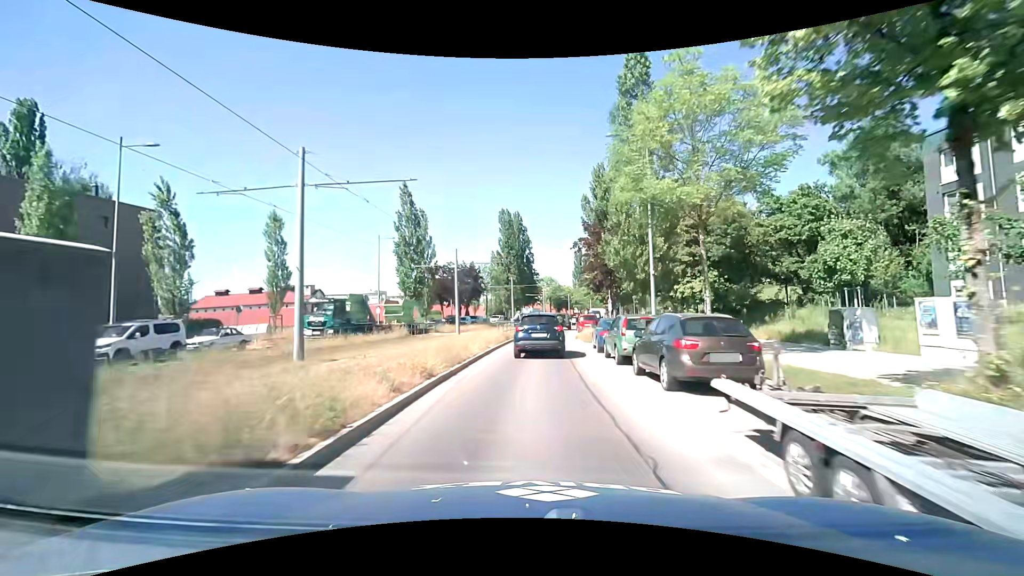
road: secondary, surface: asphalt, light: Day
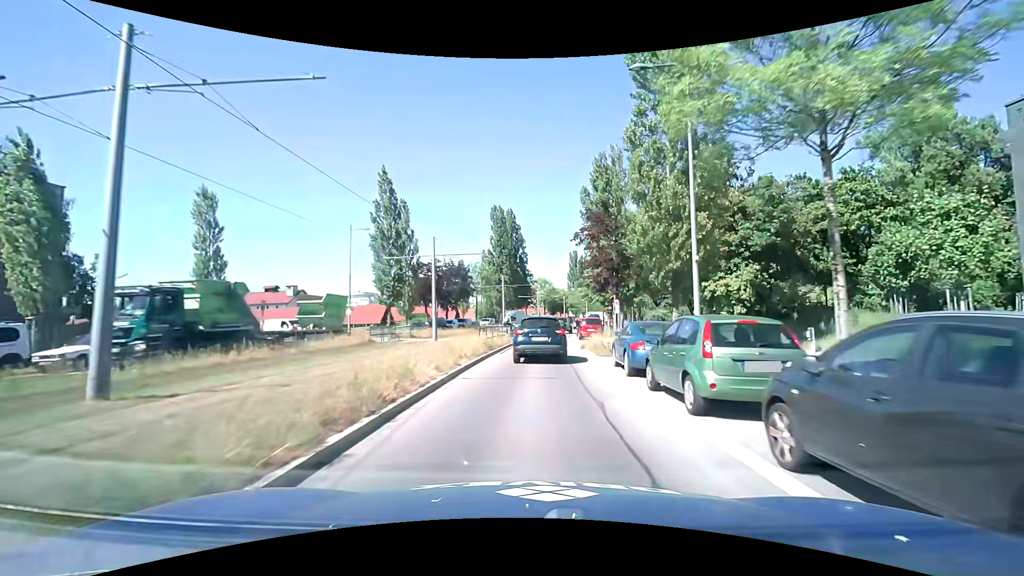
(0.0, +7.2) m; +1°
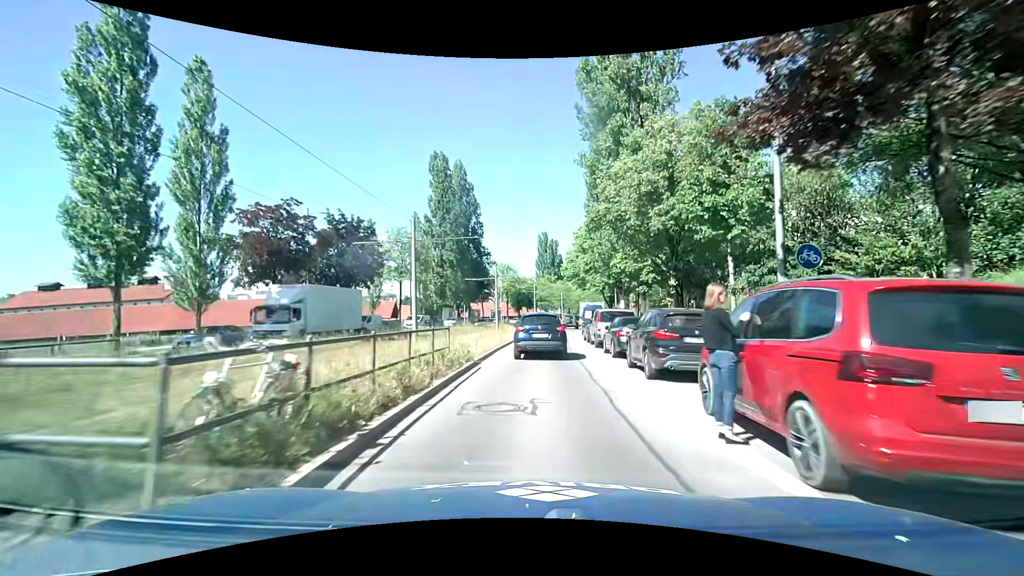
(+0.9, +34.0) m; +4°
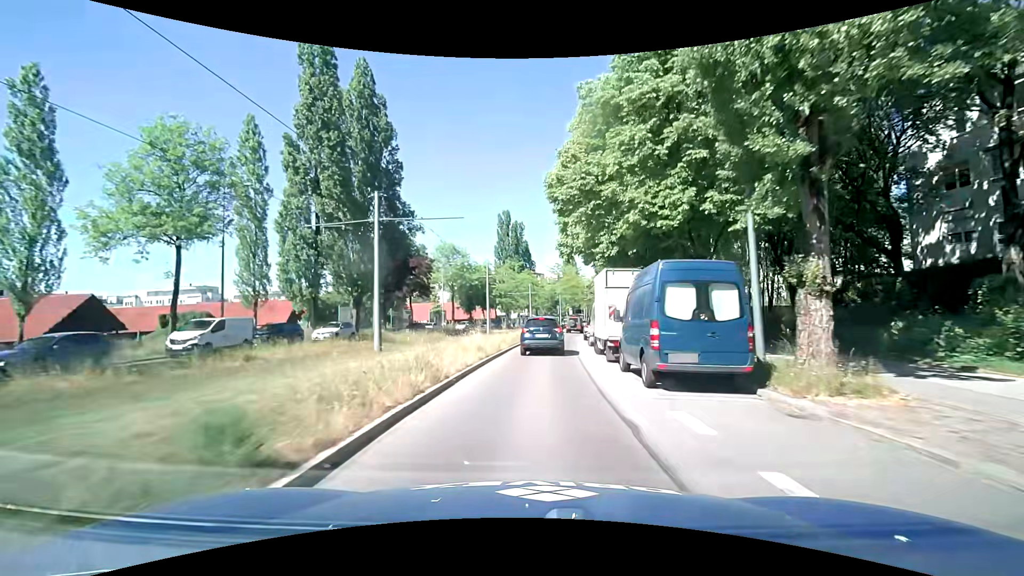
(+1.0, +33.6) m; +4°
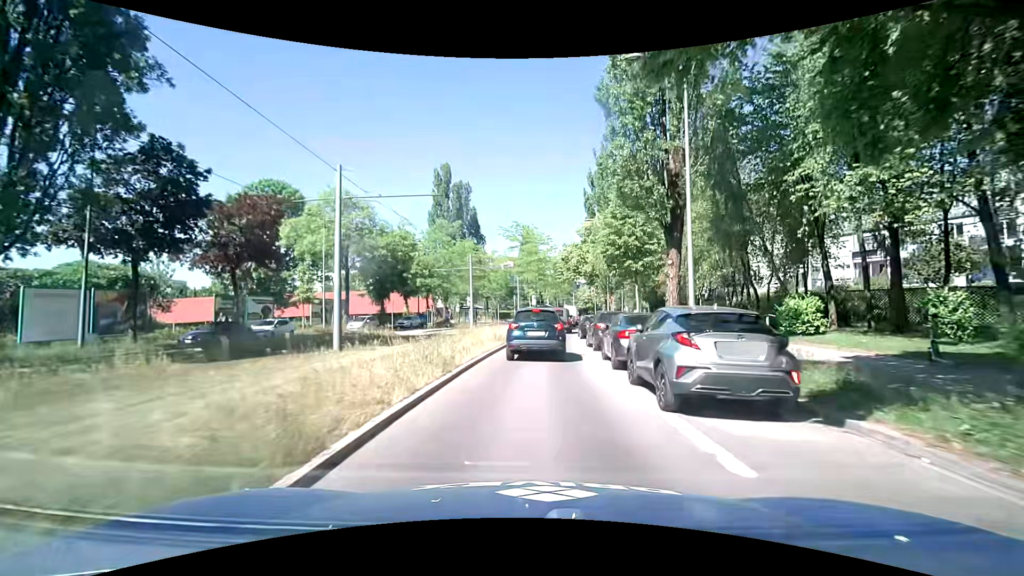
(+1.1, +29.7) m; +4°
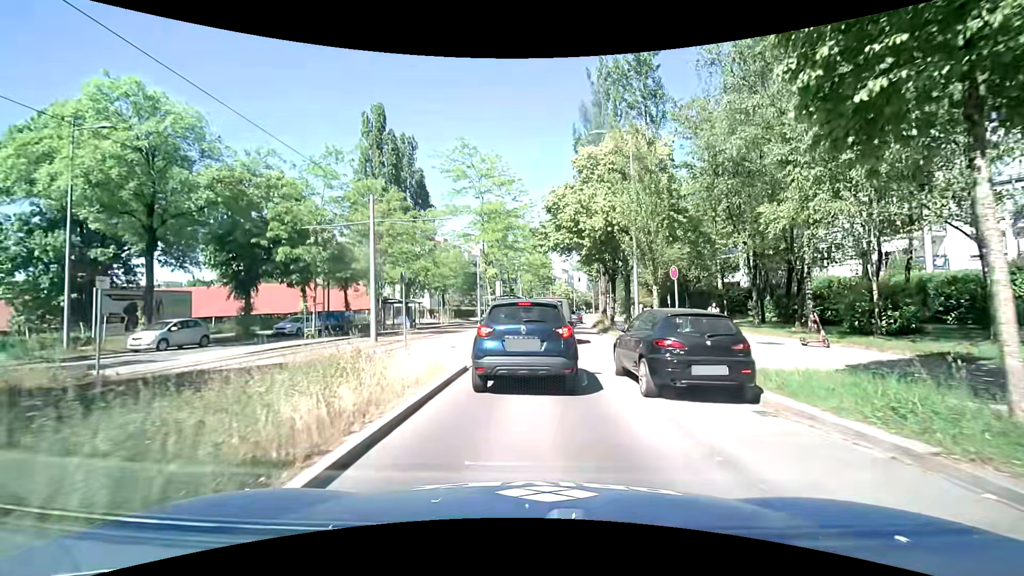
(+1.1, +21.4) m; +5°
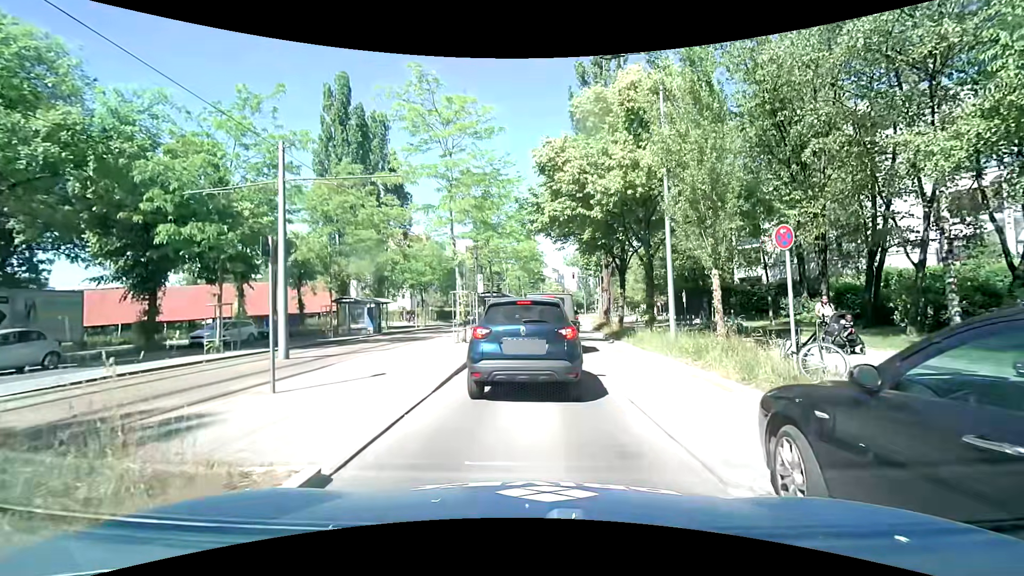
(0.0, +7.1) m; 0°
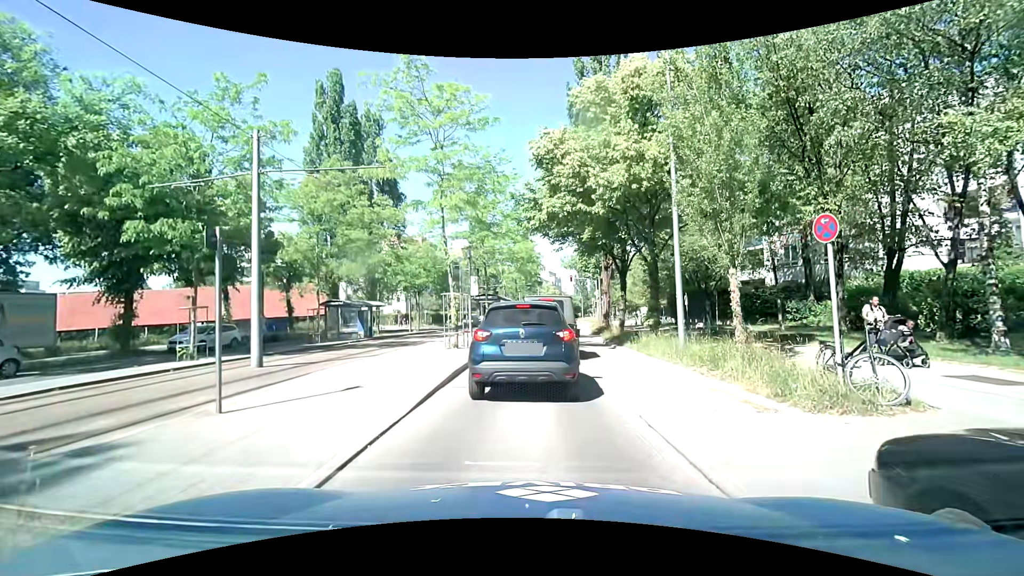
(0.0, +1.2) m; -1°
